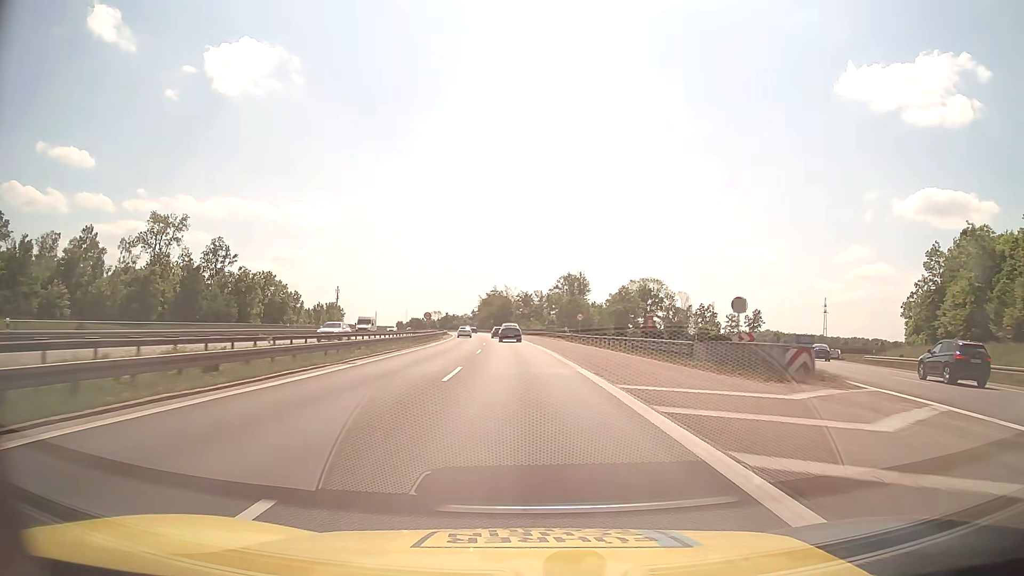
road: motorway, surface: asphalt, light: Day
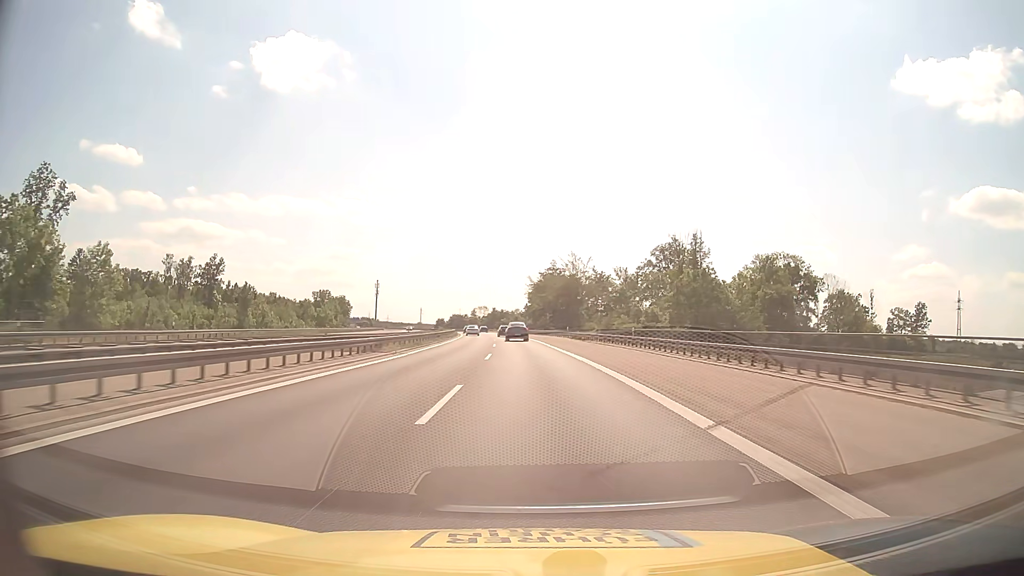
(-3.7, +80.0) m; -5°
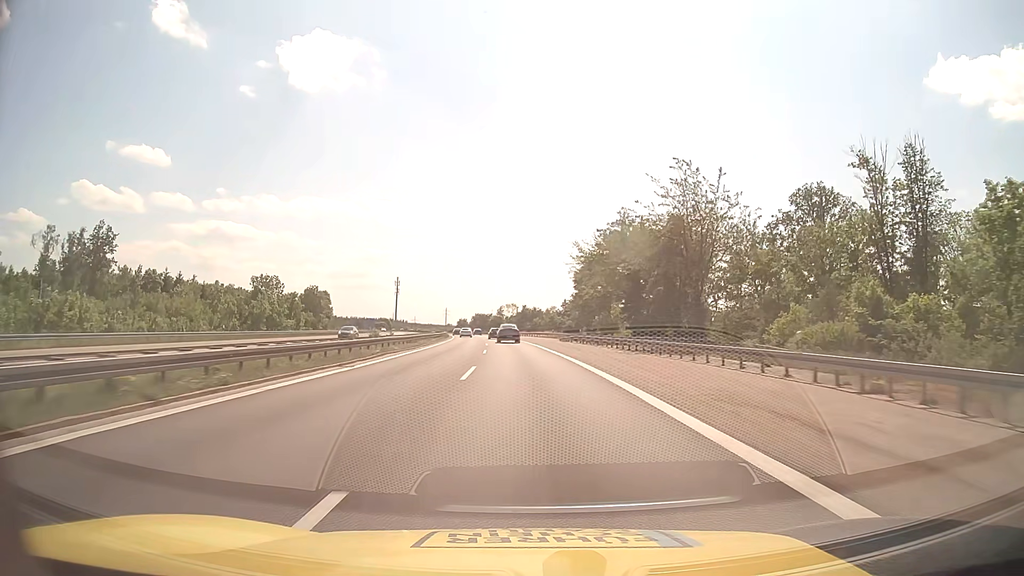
(-1.5, +63.9) m; -3°
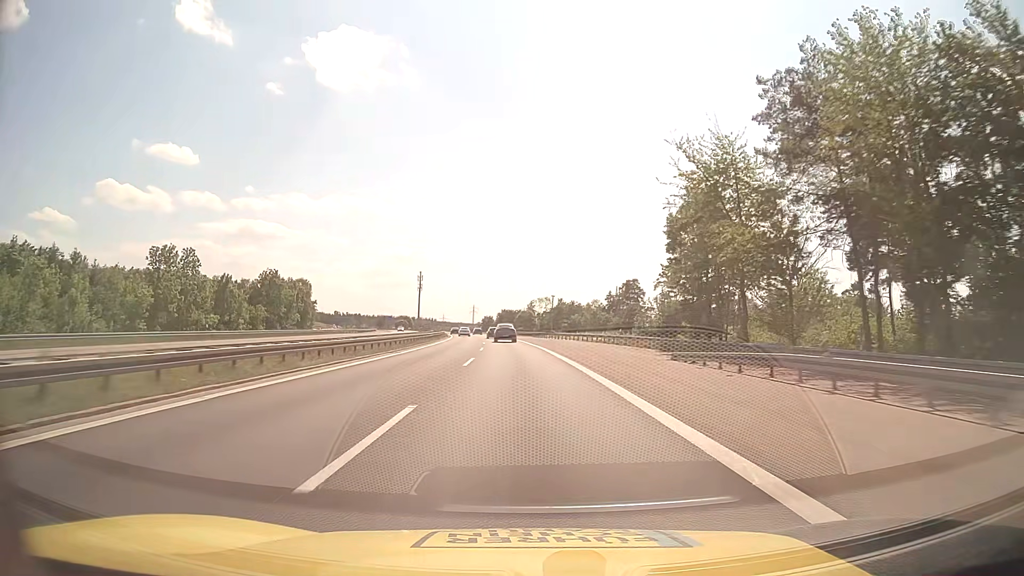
(-1.0, +48.2) m; -3°
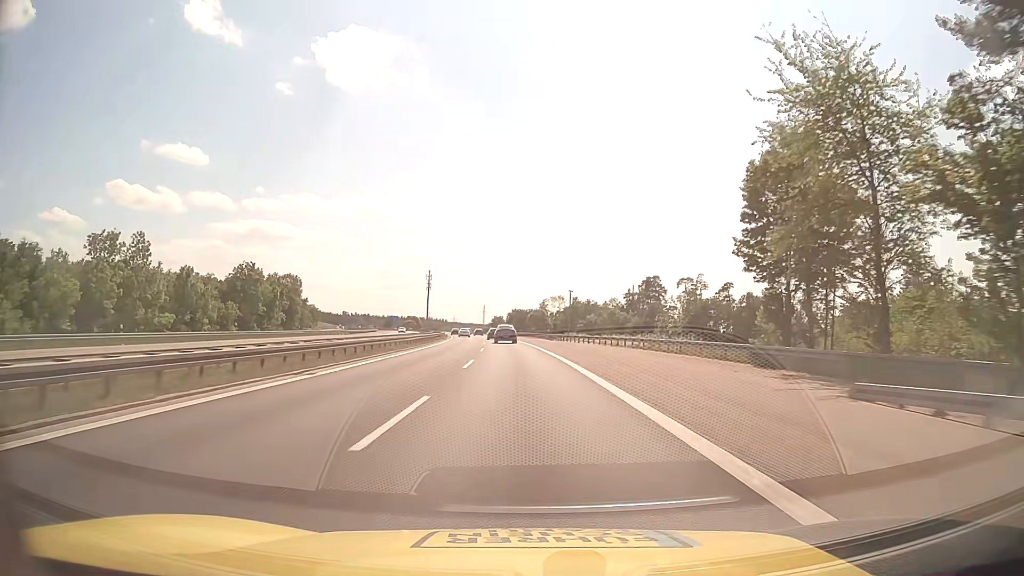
(-0.1, +16.1) m; -1°
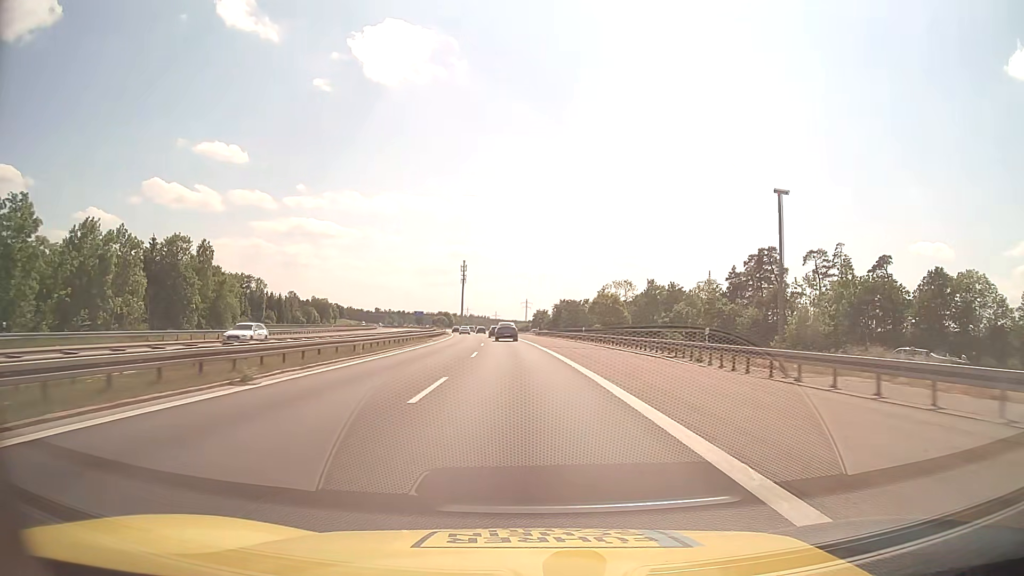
(-2.1, +64.5) m; -4°
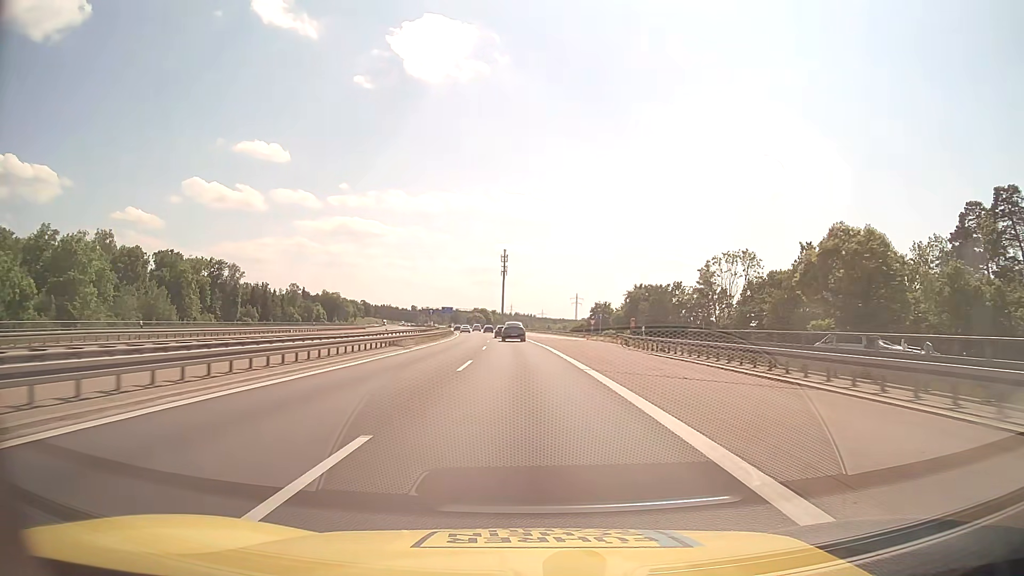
(-2.2, +63.8) m; -4°
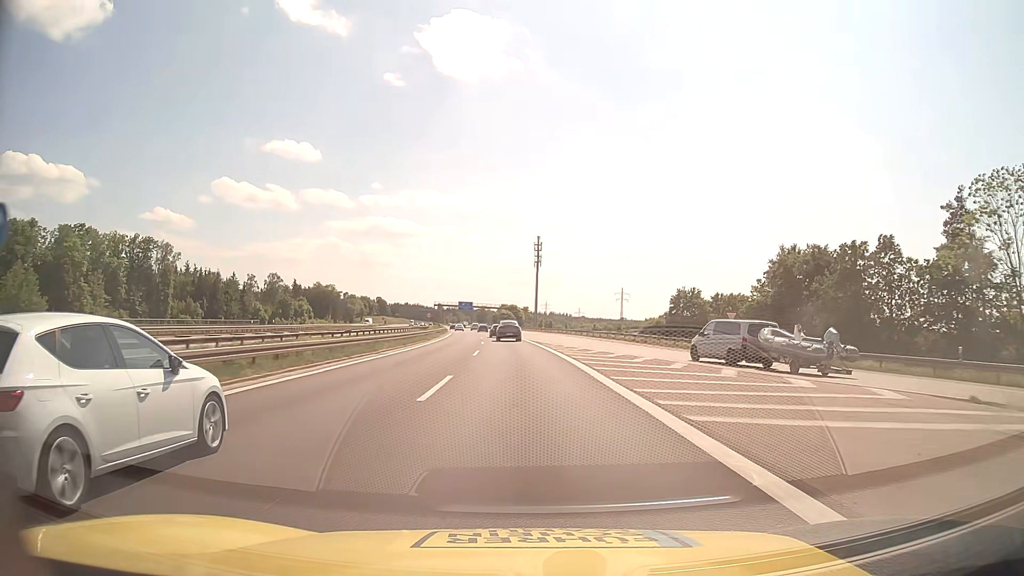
(-1.8, +62.1) m; -3°
(0, +10) (0, +20) (0, +30) (-1, +40) (-1, +50) (-2, +60) (-2, +70) (-3, +80) (-4, +90) (-5, +100) m
